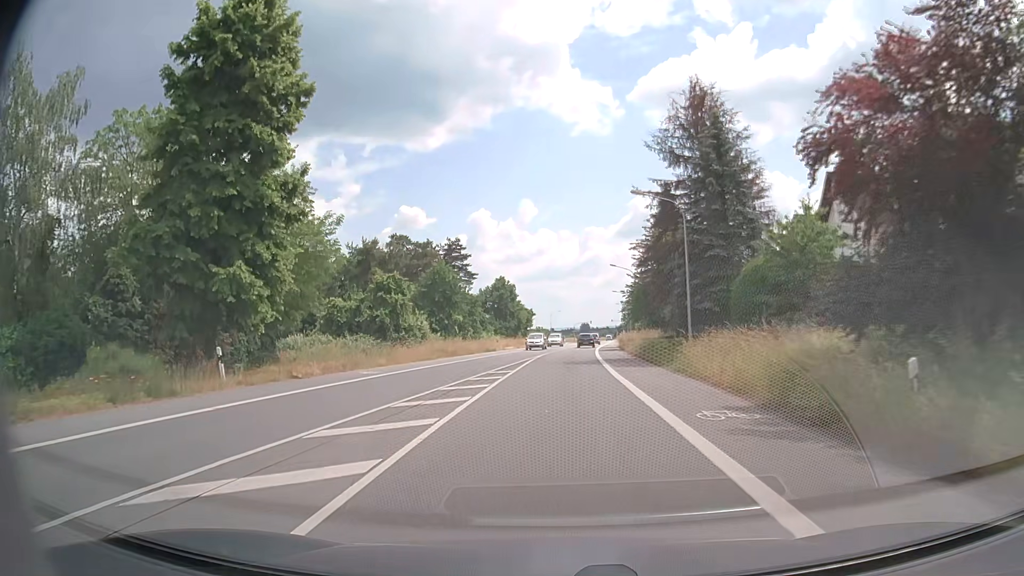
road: primary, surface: asphalt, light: Day
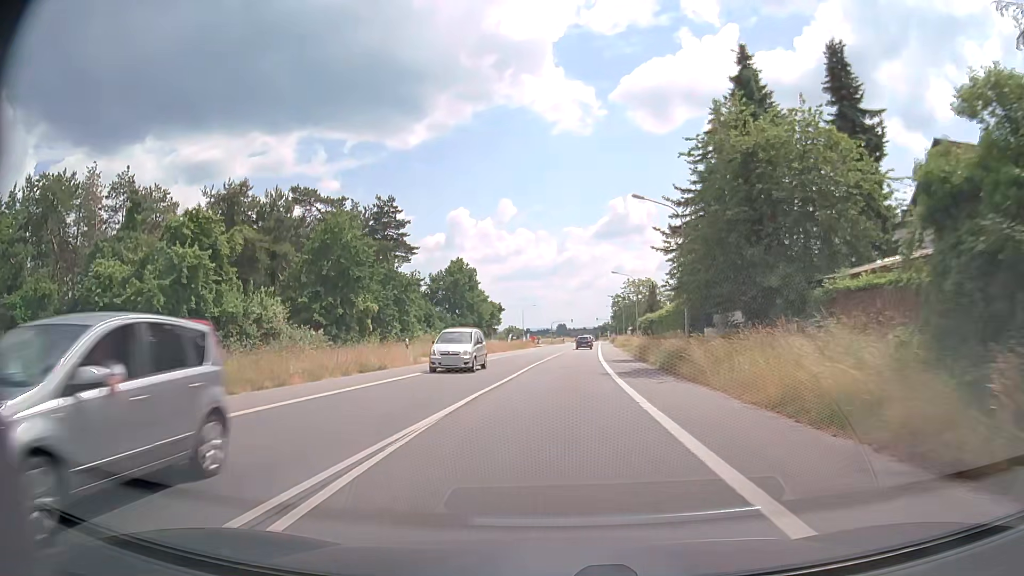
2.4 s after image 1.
(+0.4, +32.6) m; +2°
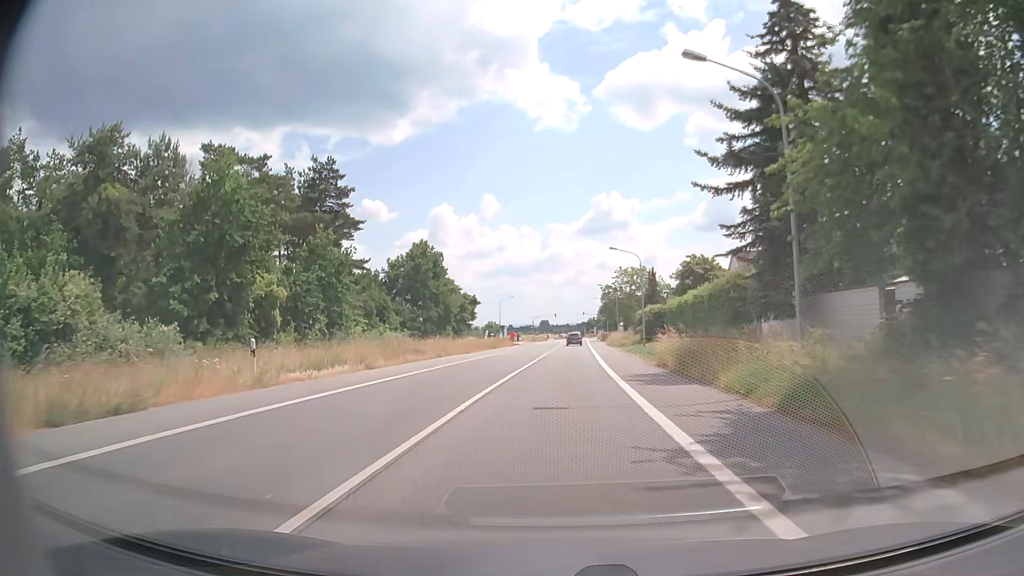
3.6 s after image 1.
(+0.2, +16.5) m; +1°
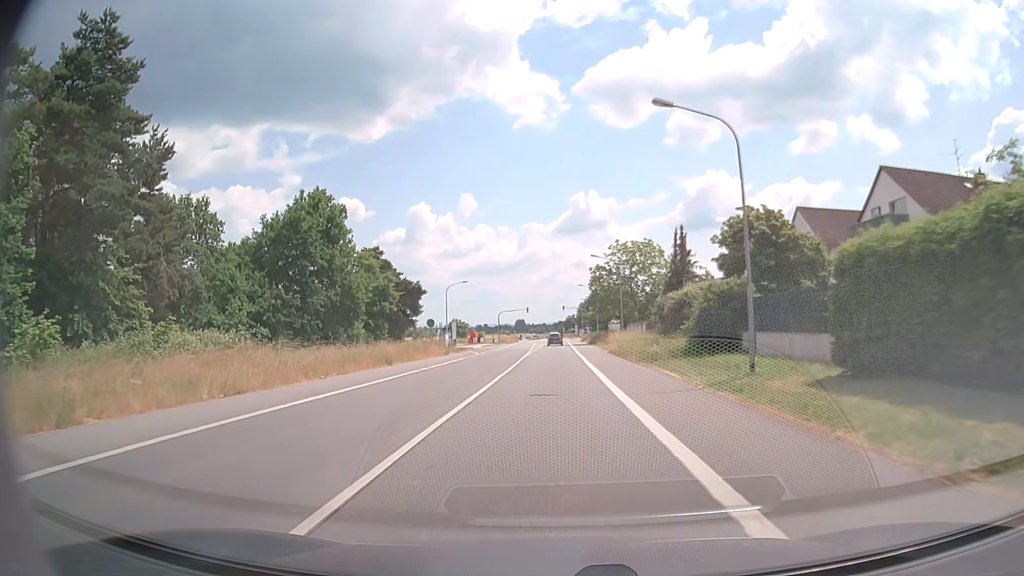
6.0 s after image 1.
(+0.9, +33.3) m; +3°
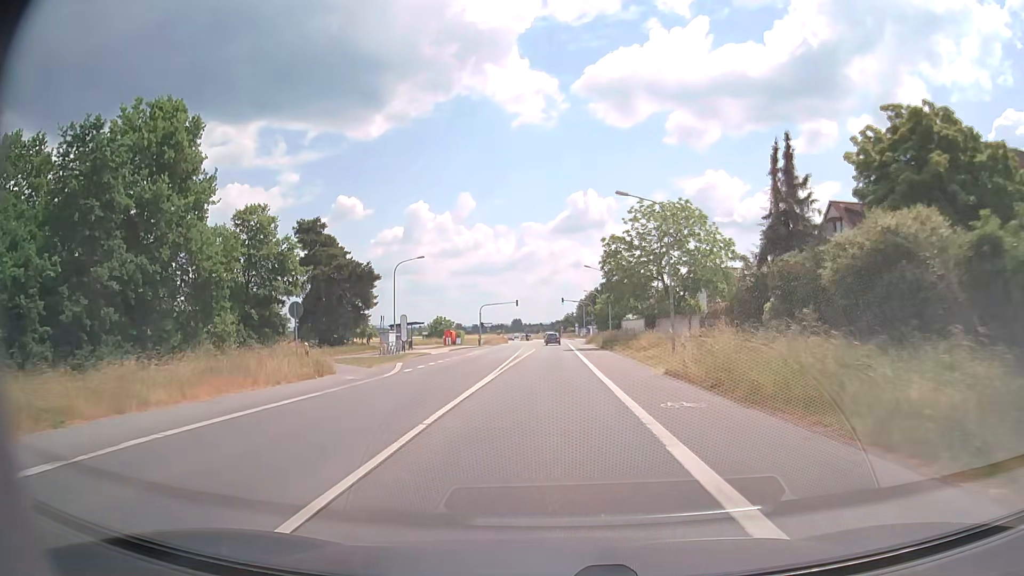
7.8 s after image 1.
(-0.1, +25.0) m; 0°
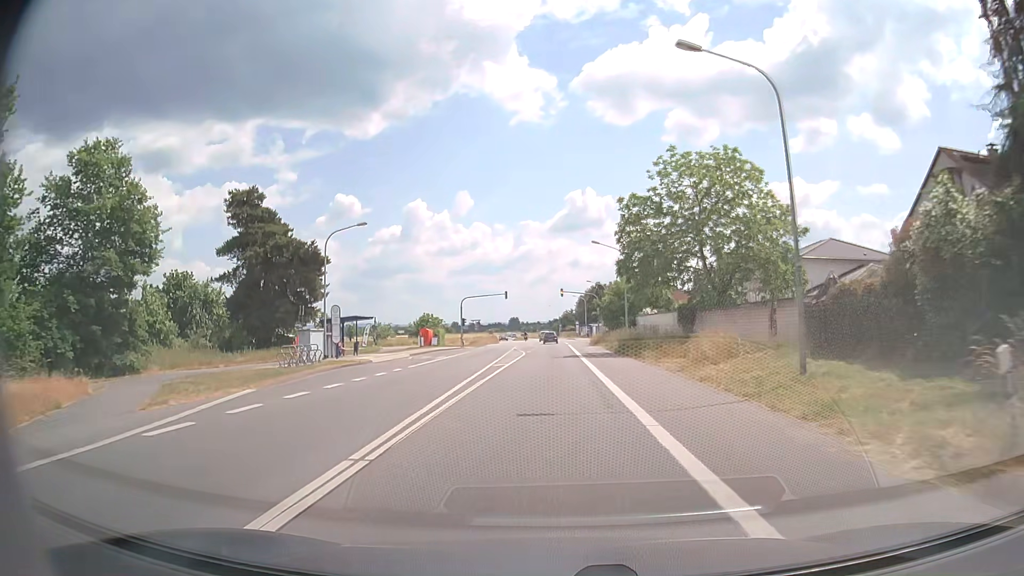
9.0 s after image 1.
(0.0, +16.7) m; 0°
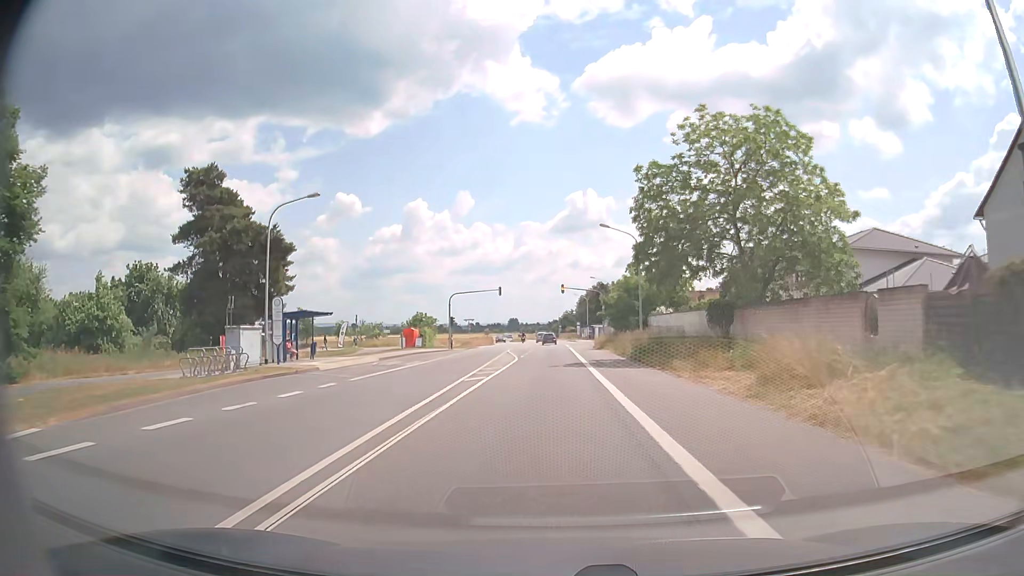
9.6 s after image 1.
(0.0, +8.3) m; 0°
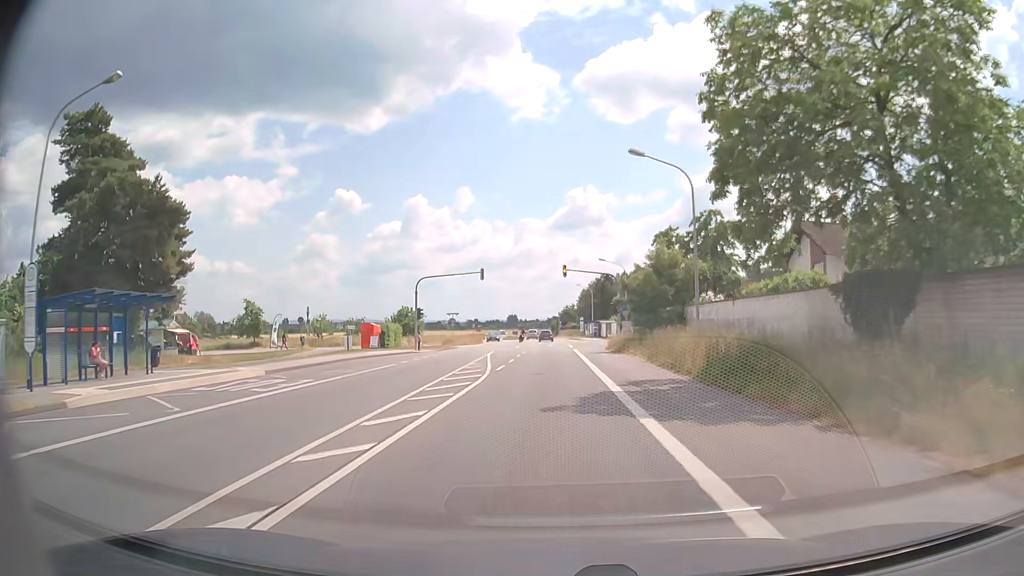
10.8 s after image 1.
(0.0, +16.2) m; 0°
